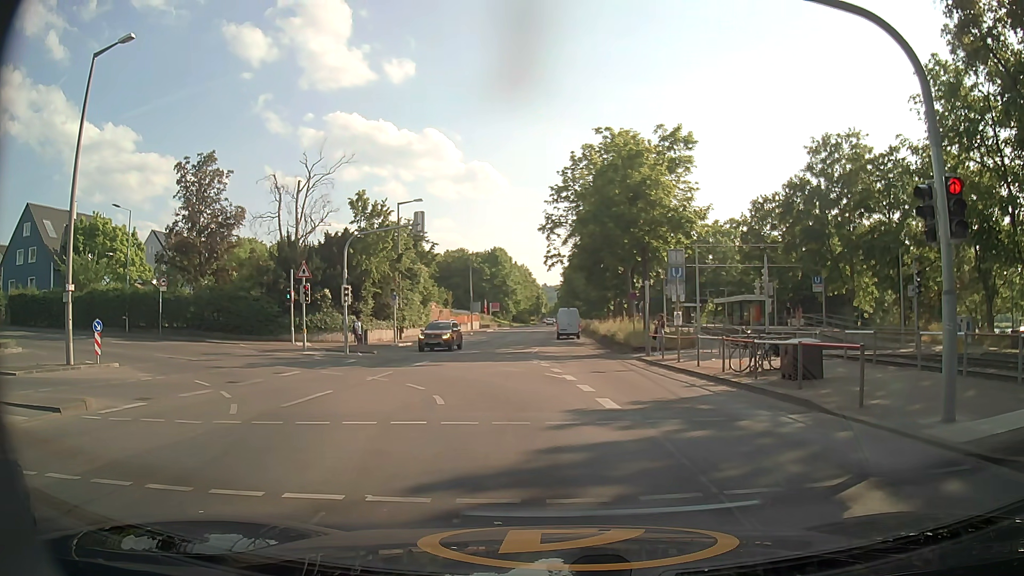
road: secondary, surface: asphalt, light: Day
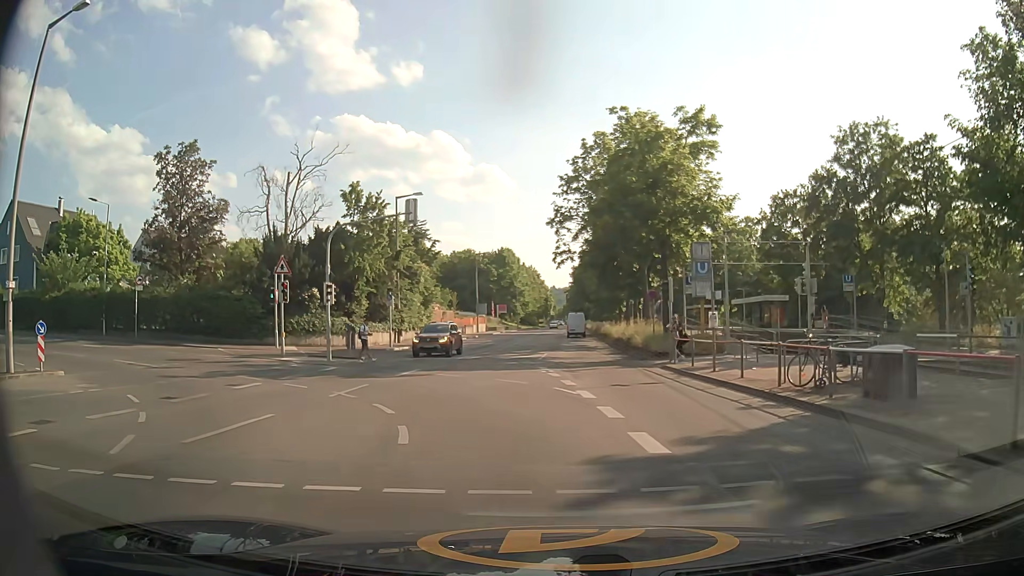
(+0.1, +4.2) m; +1°
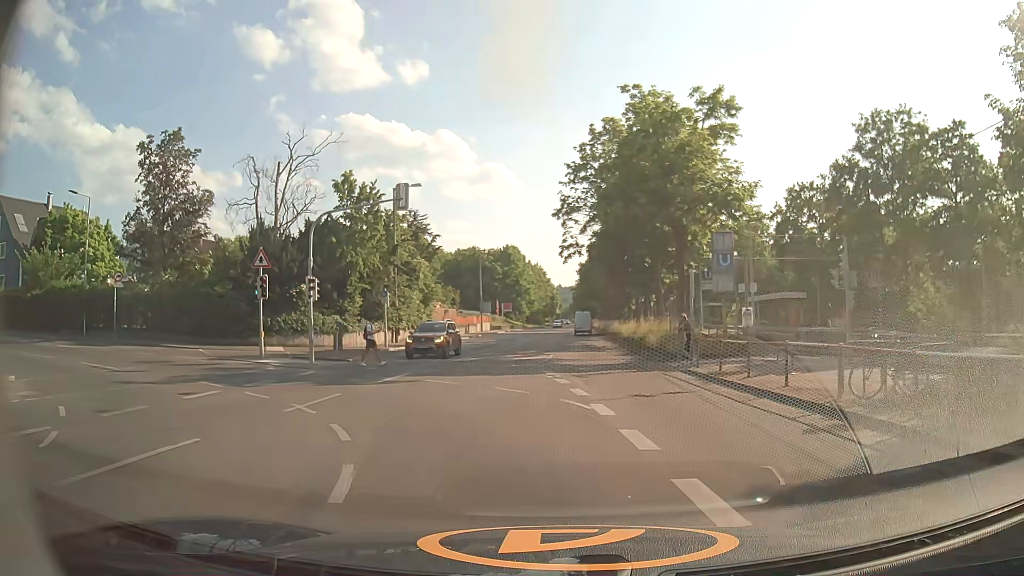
(0.0, +3.0) m; -1°
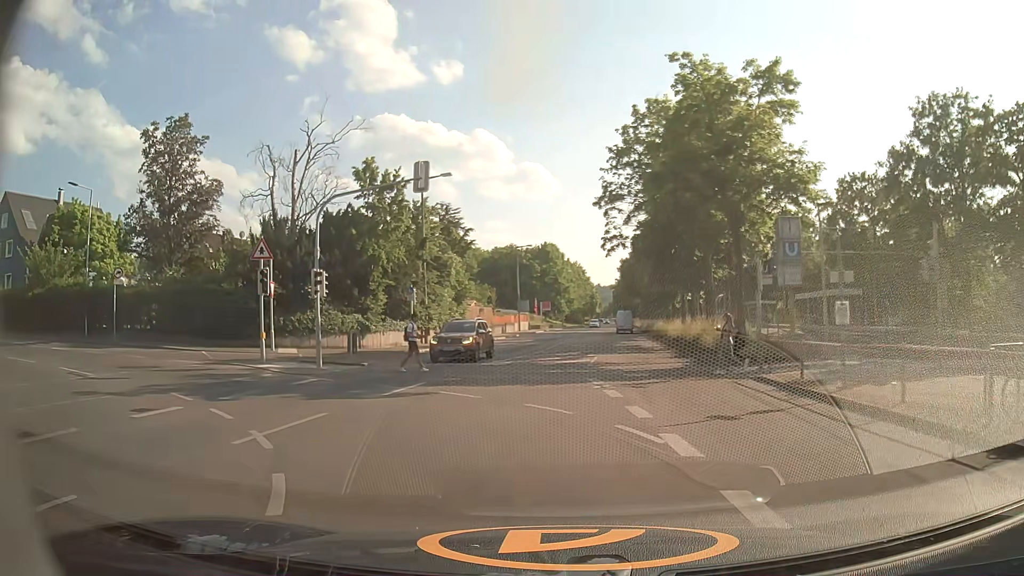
(0.0, +3.5) m; -2°
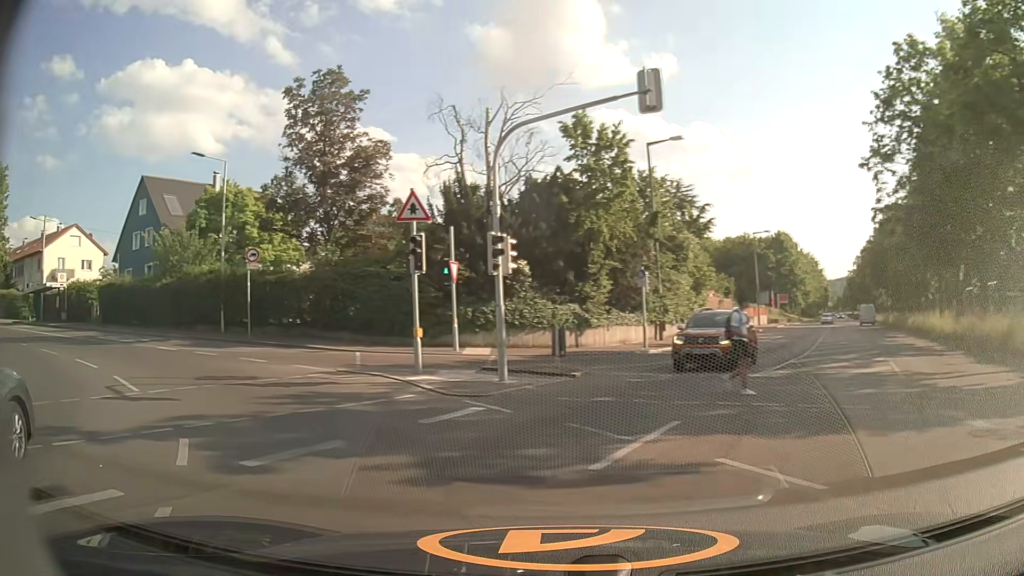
(-1.1, +7.7) m; -19°
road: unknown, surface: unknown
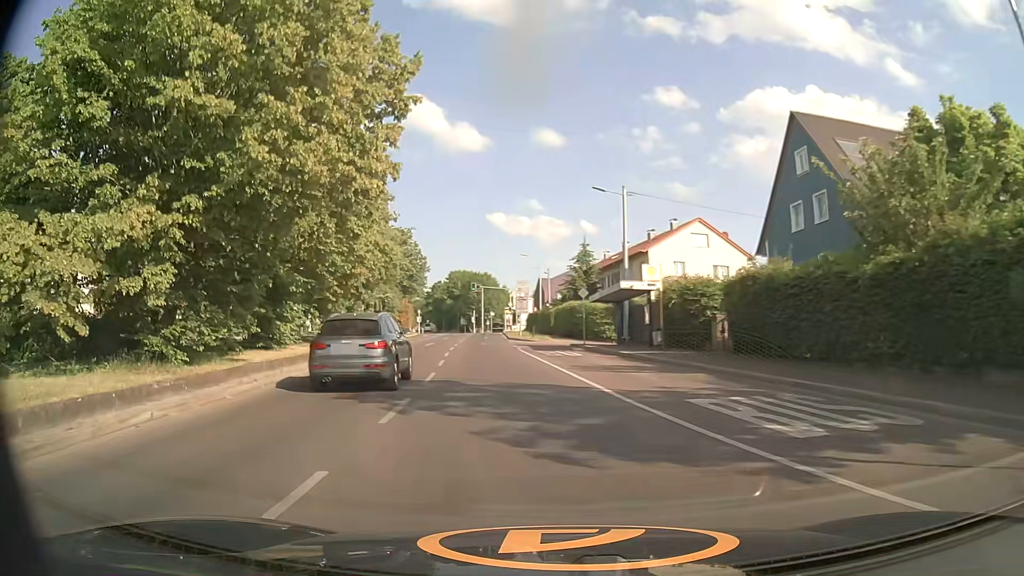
(-12.3, +18.7) m; -57°
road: secondary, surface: asphalt
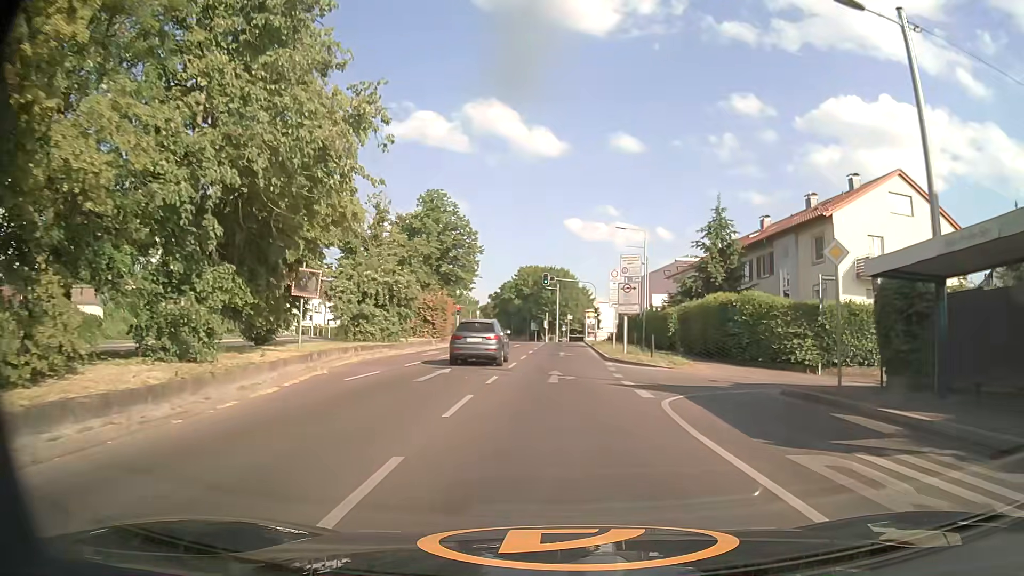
(-2.2, +24.0) m; -6°
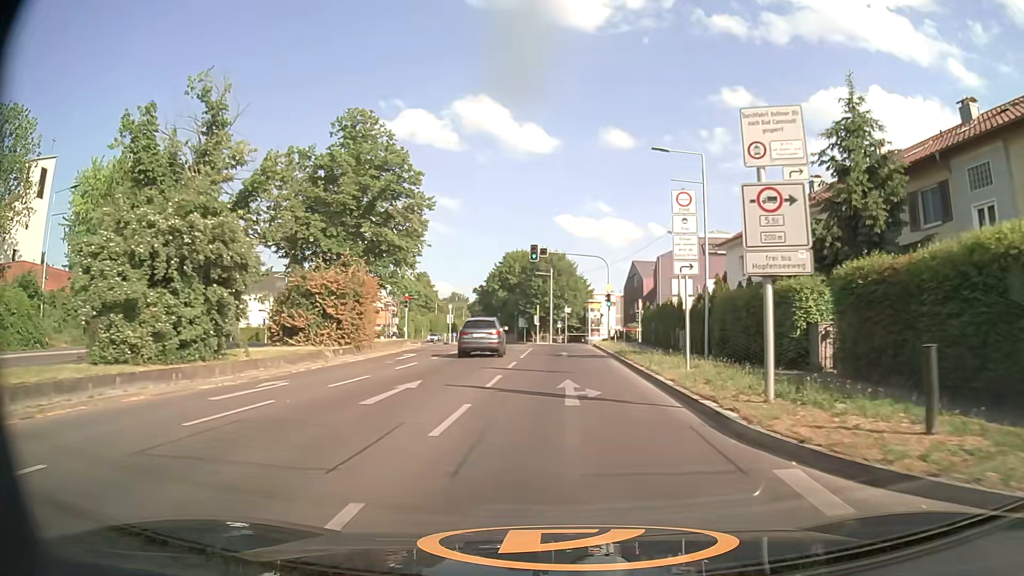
(-0.1, +20.7) m; +1°
(0, +10) (0, +20) (+1, +30) (+1, +40) (0, +50) (-2, +60) (-3, +70) (-5, +80) (-7, +89) (-9, +99) m
